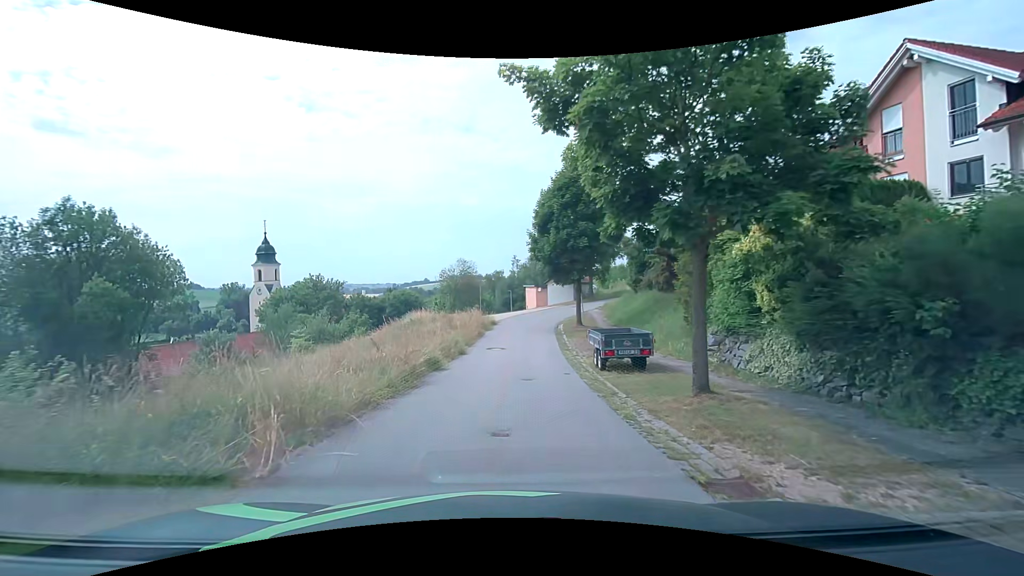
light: Day
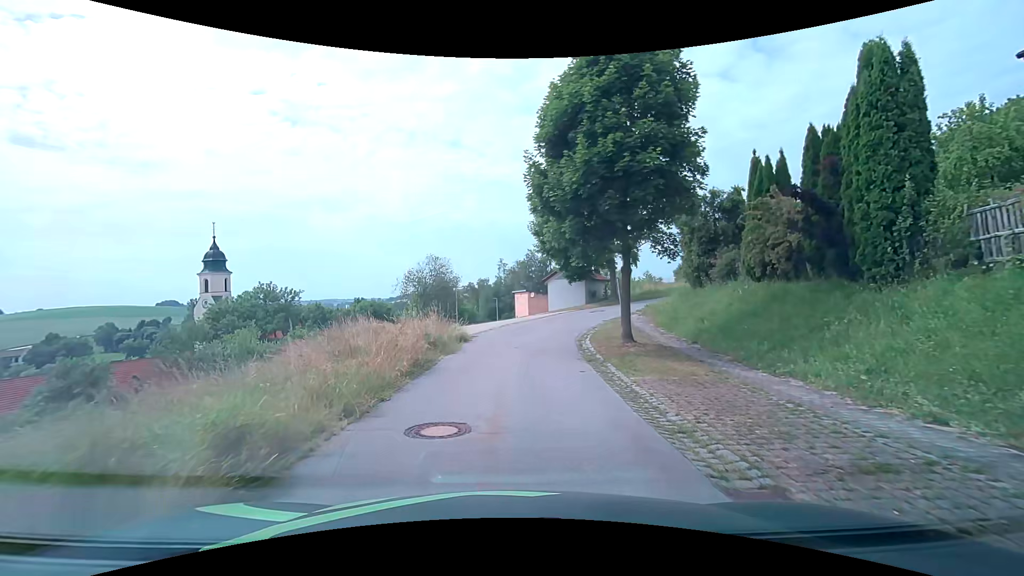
(+0.2, +14.5) m; +3°
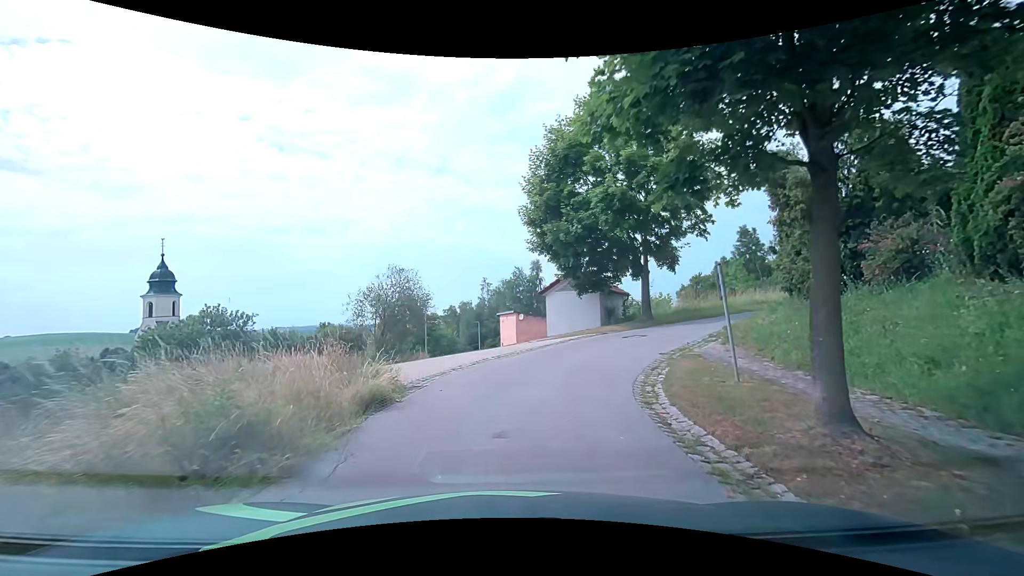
(-0.1, +10.1) m; 0°
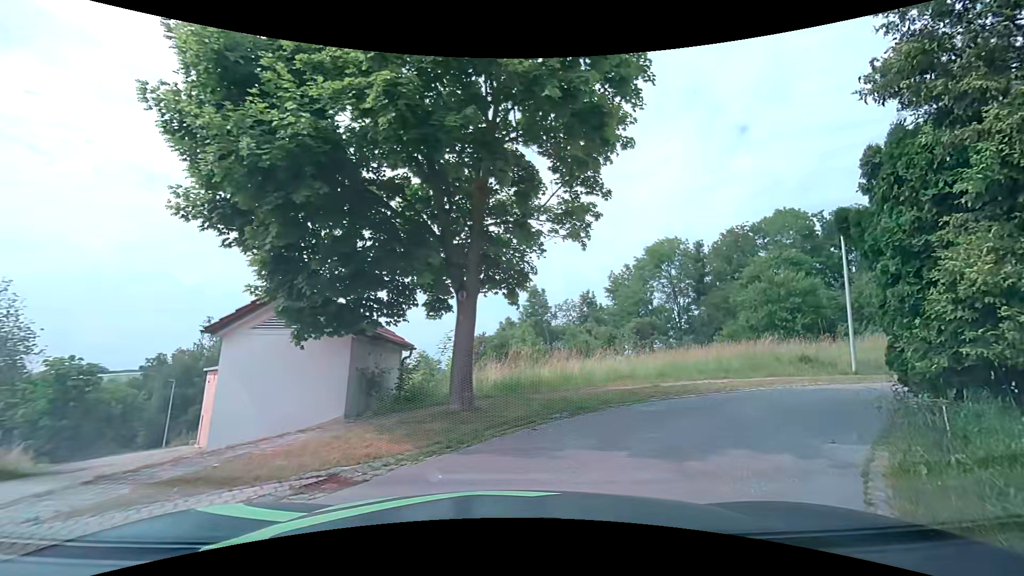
(+2.0, +12.6) m; +26°
